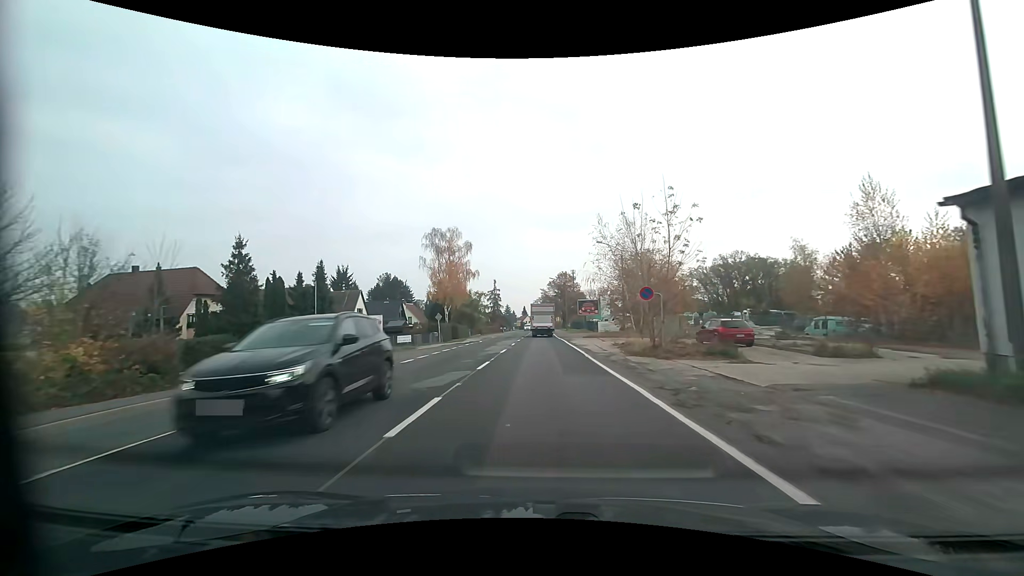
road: primary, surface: asphalt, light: Day
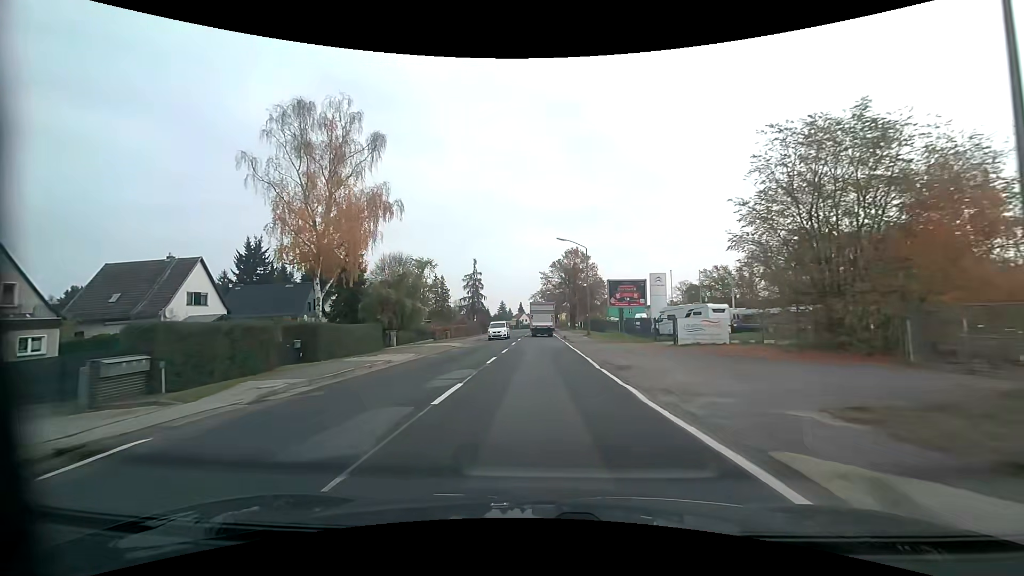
(+0.1, +42.3) m; 0°
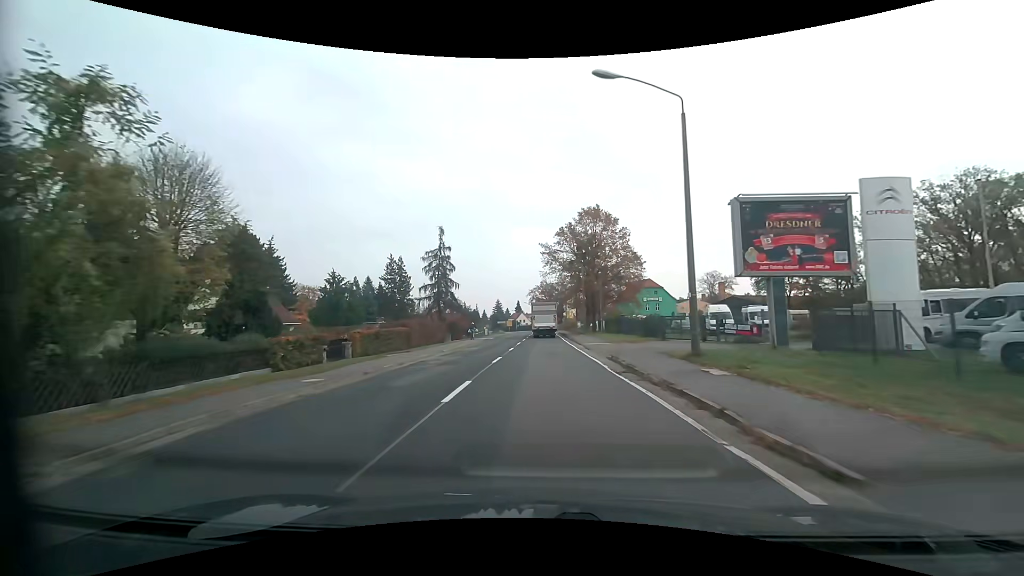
(+0.2, +33.6) m; +1°
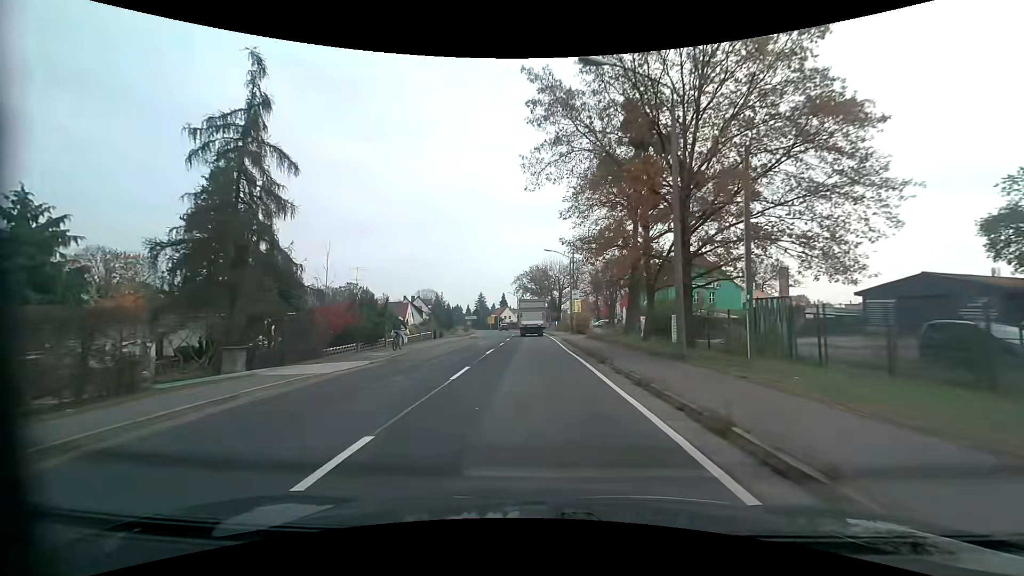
(+0.2, +41.6) m; +1°
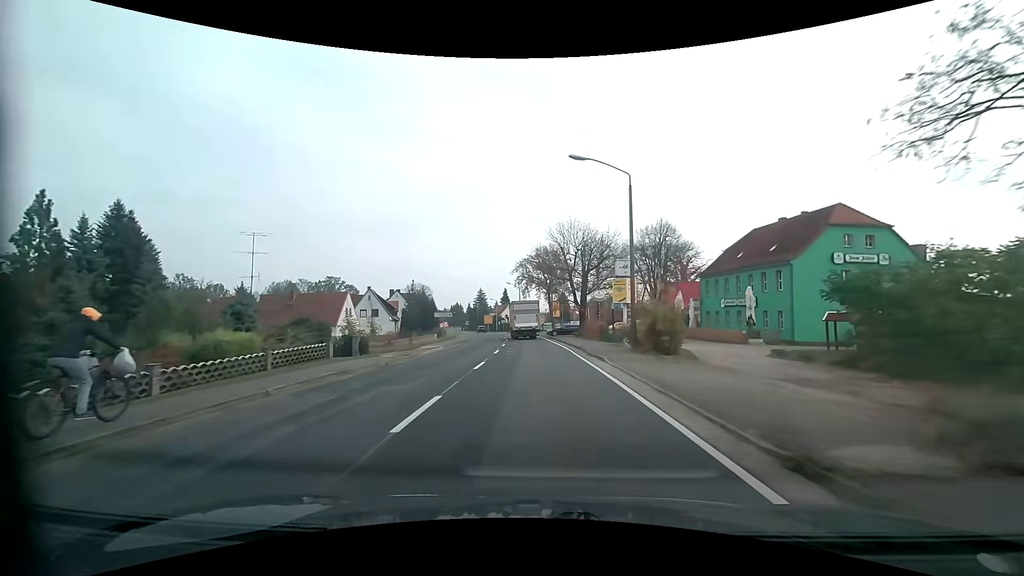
(-0.5, +32.5) m; -1°
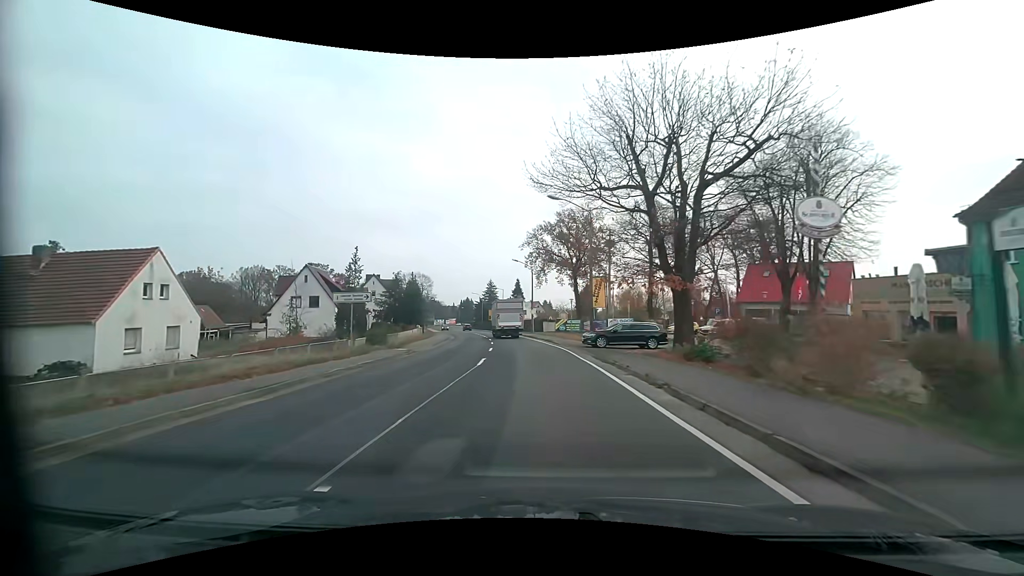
(-0.5, +32.1) m; -2°
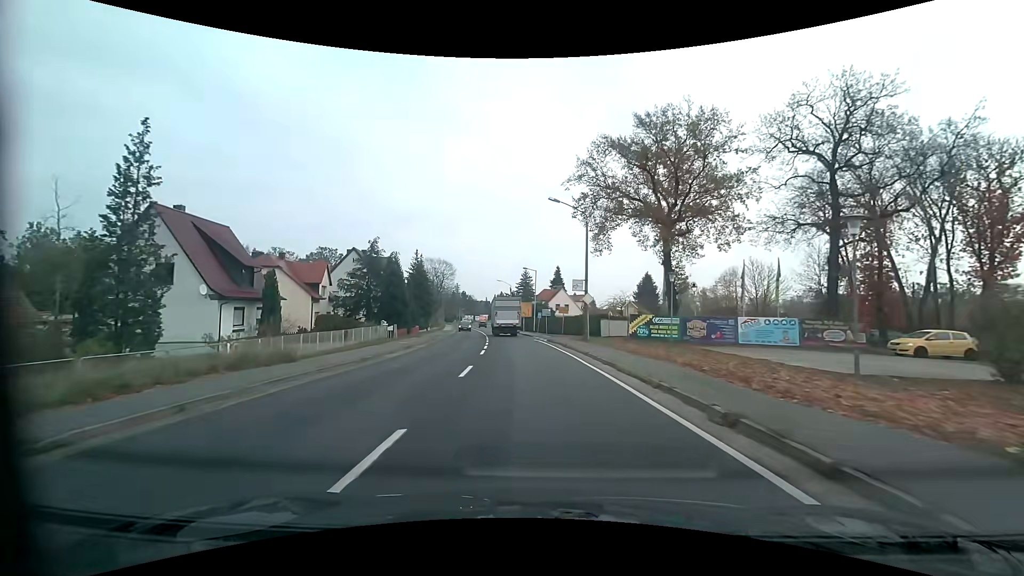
(-1.0, +31.8) m; -4°
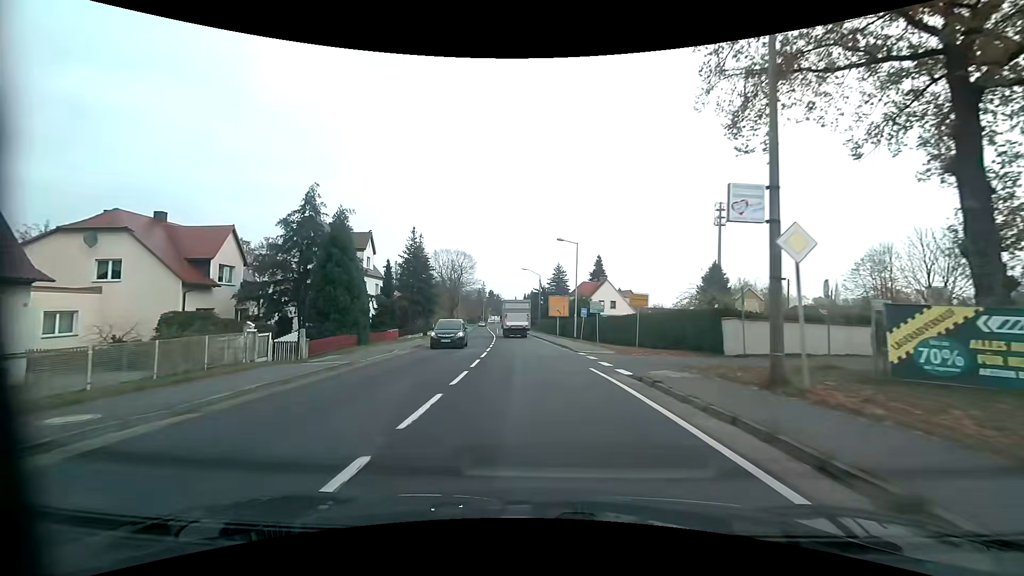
(-0.8, +23.7) m; -4°
